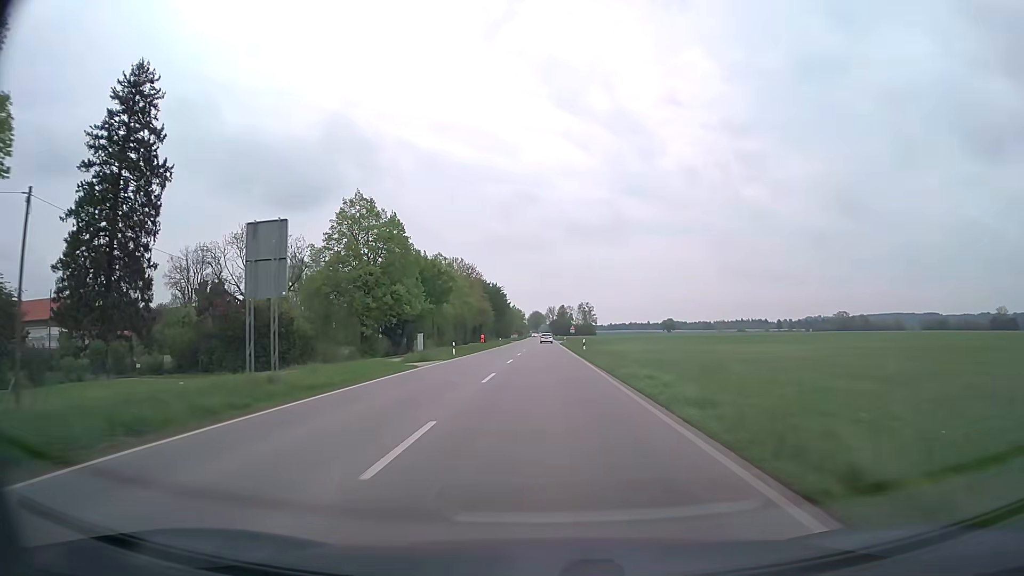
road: secondary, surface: asphalt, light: Day
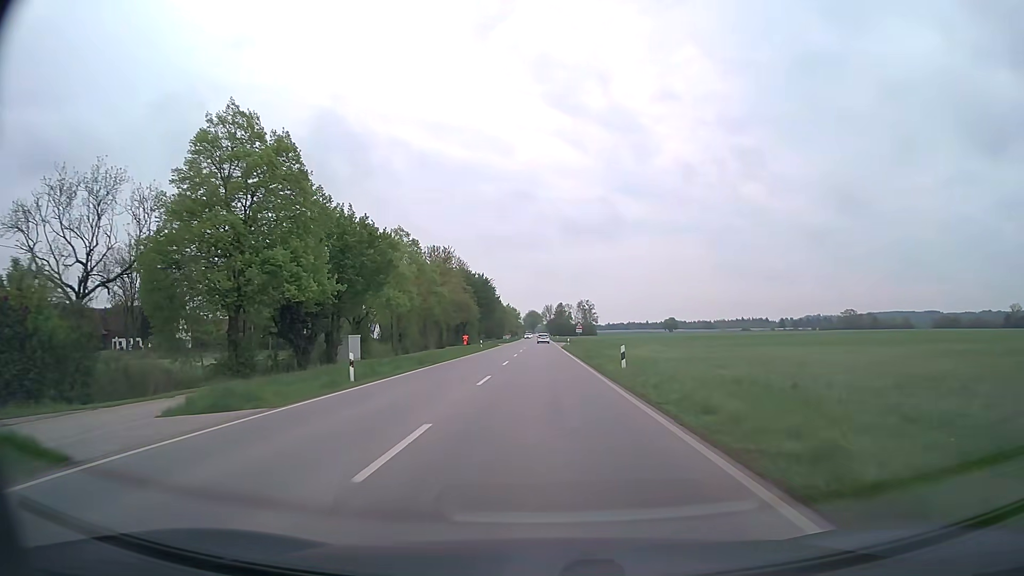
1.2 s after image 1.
(0.0, +24.2) m; 0°
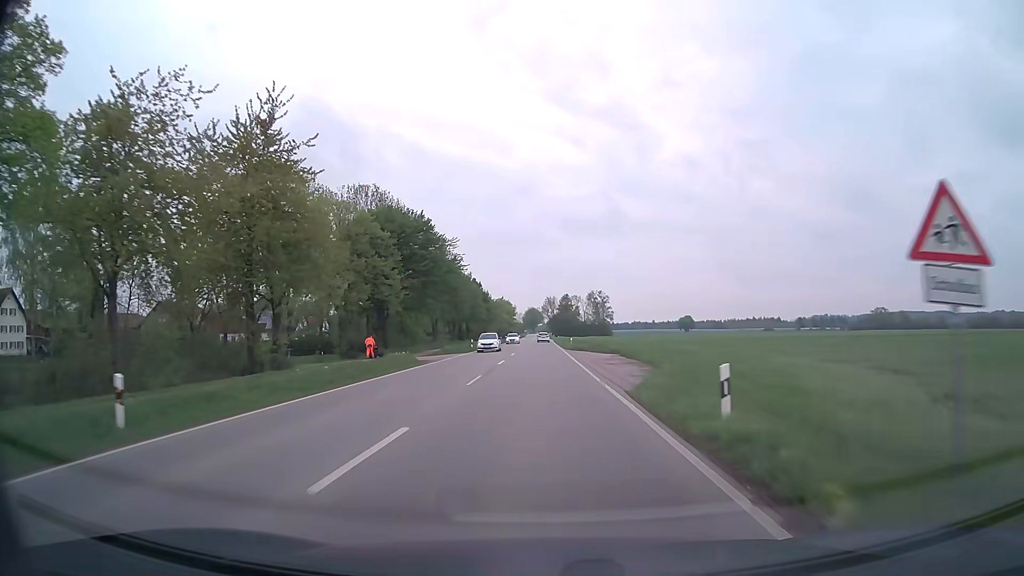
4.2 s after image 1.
(+0.1, +60.7) m; 0°
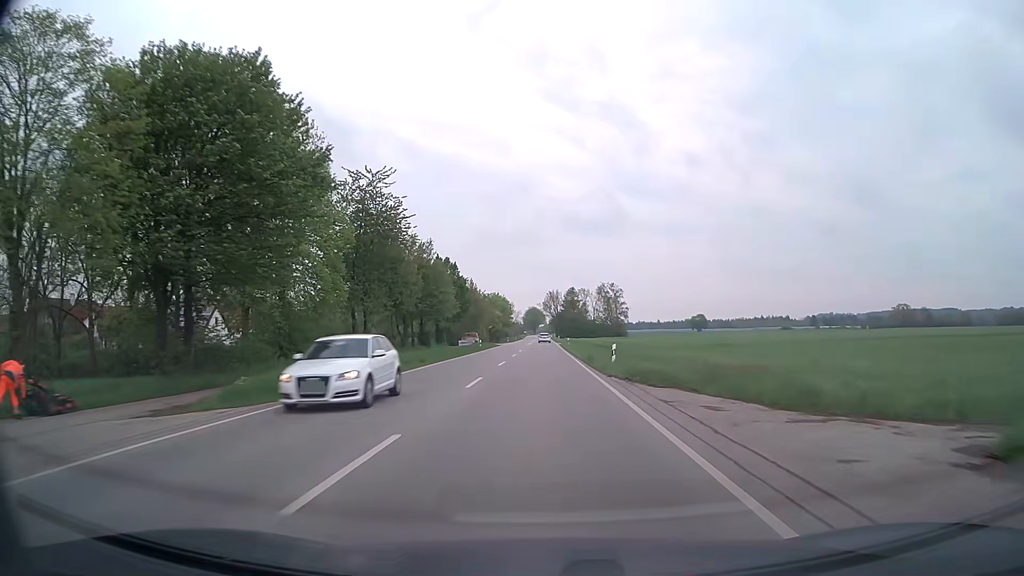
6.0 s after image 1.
(0.0, +36.8) m; 0°
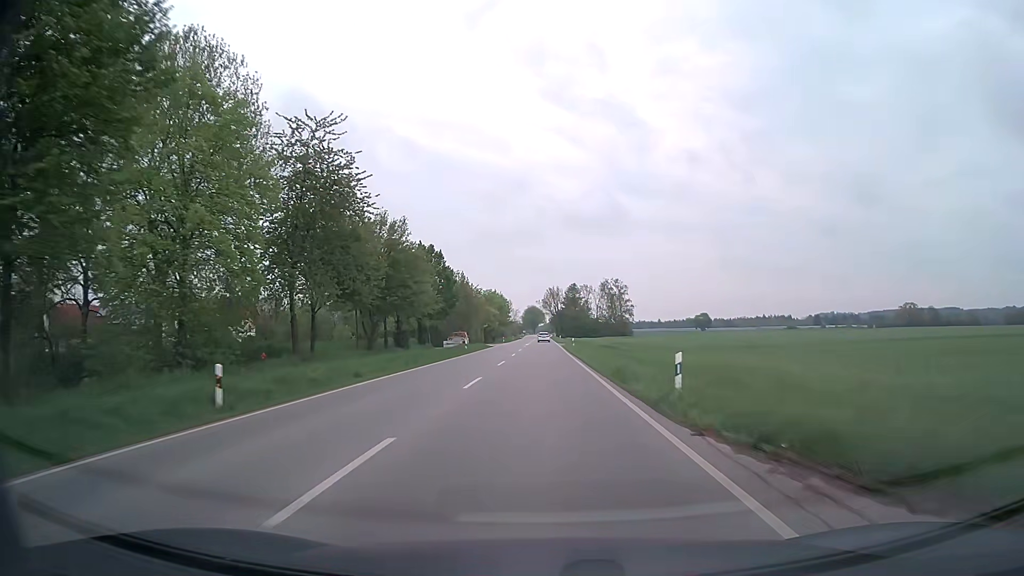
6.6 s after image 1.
(0.0, +12.4) m; 0°
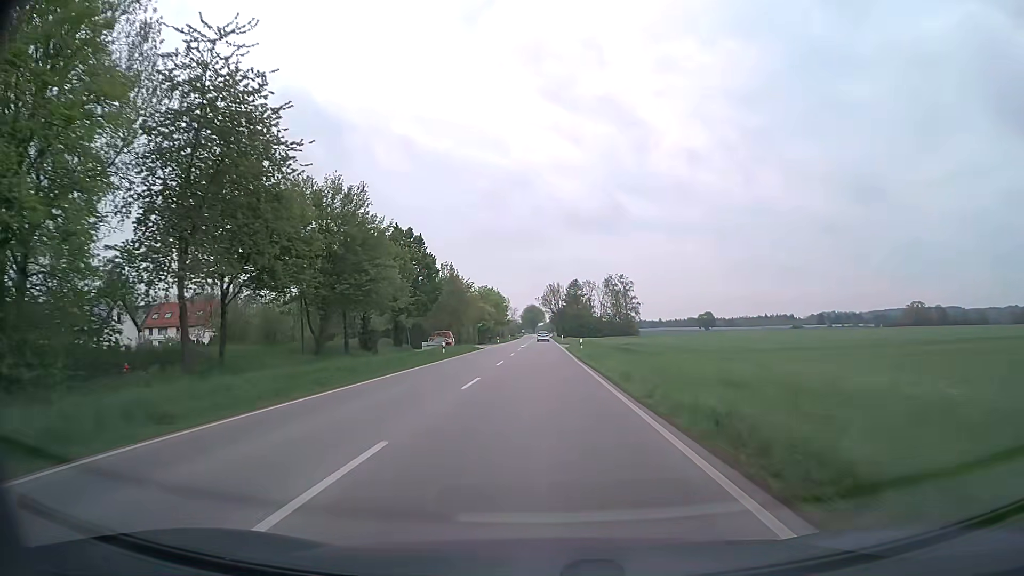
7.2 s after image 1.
(0.0, +12.4) m; 0°
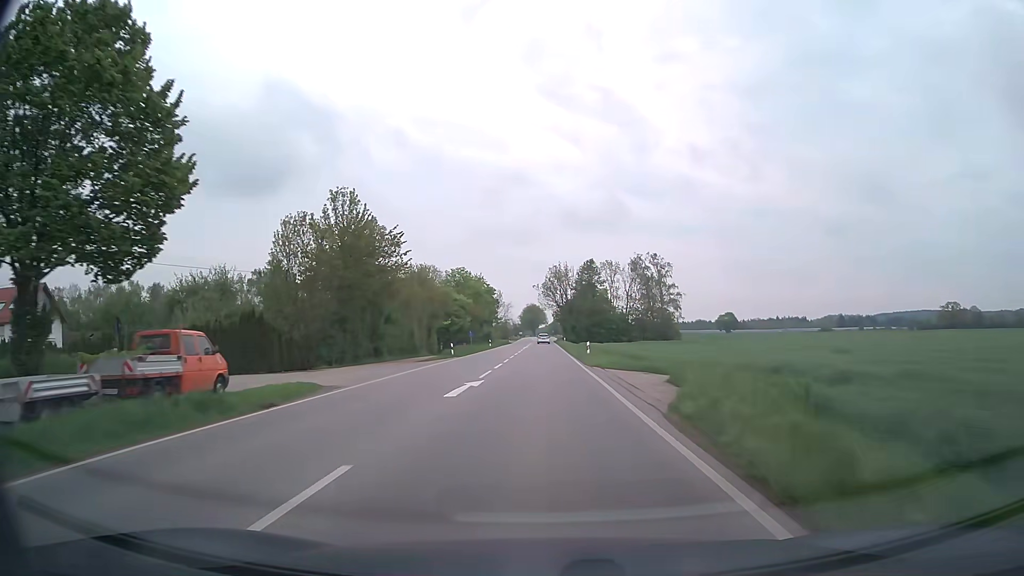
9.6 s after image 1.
(0.0, +49.6) m; 0°
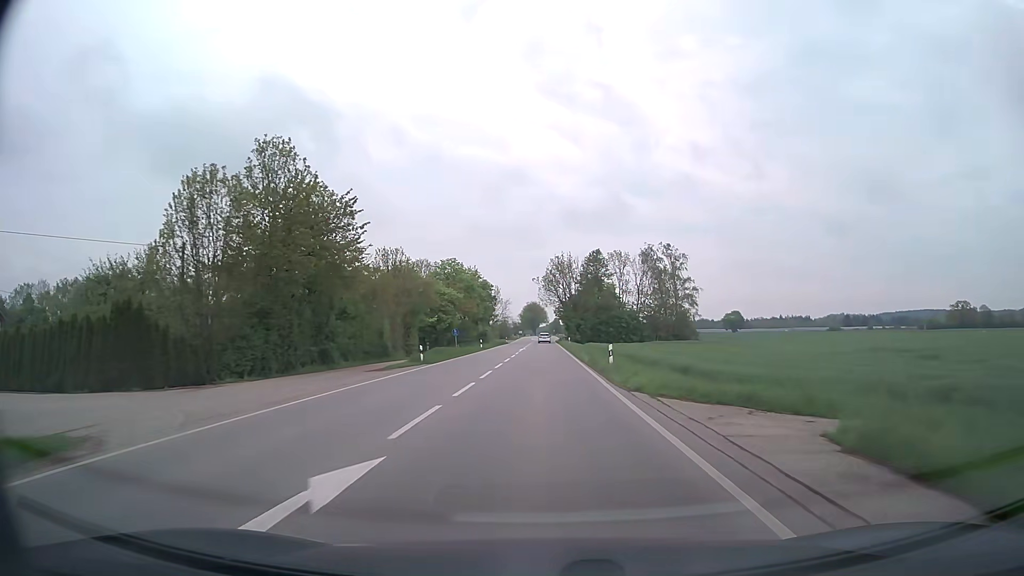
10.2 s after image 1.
(0.0, +12.4) m; 0°
(0, +10) (0, +20) (0, +30) (0, +40) (0, +50) (0, +60) (0, +70) (0, +80) (0, +90) (0, +100) m
